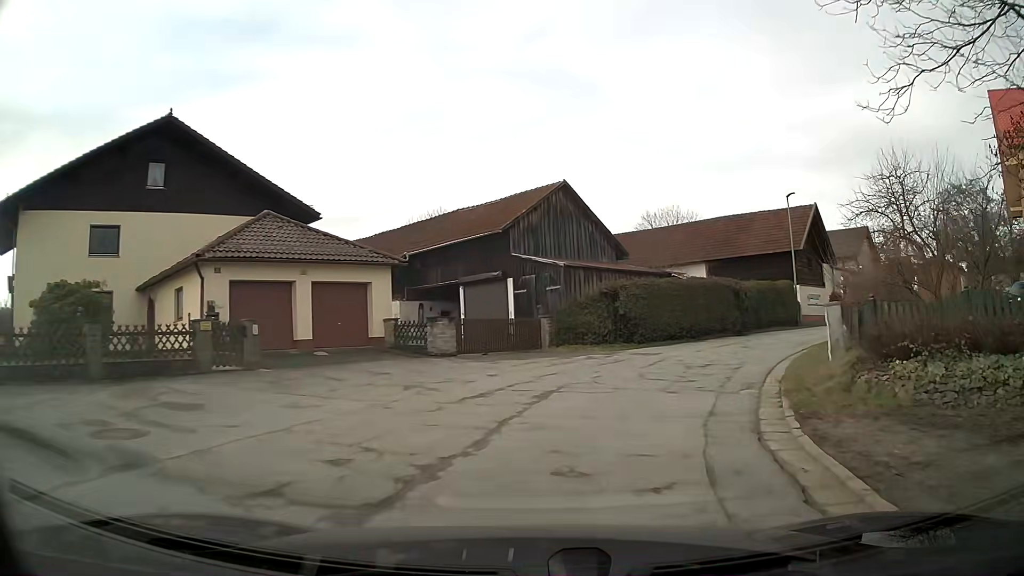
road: unclassified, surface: asphalt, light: Day
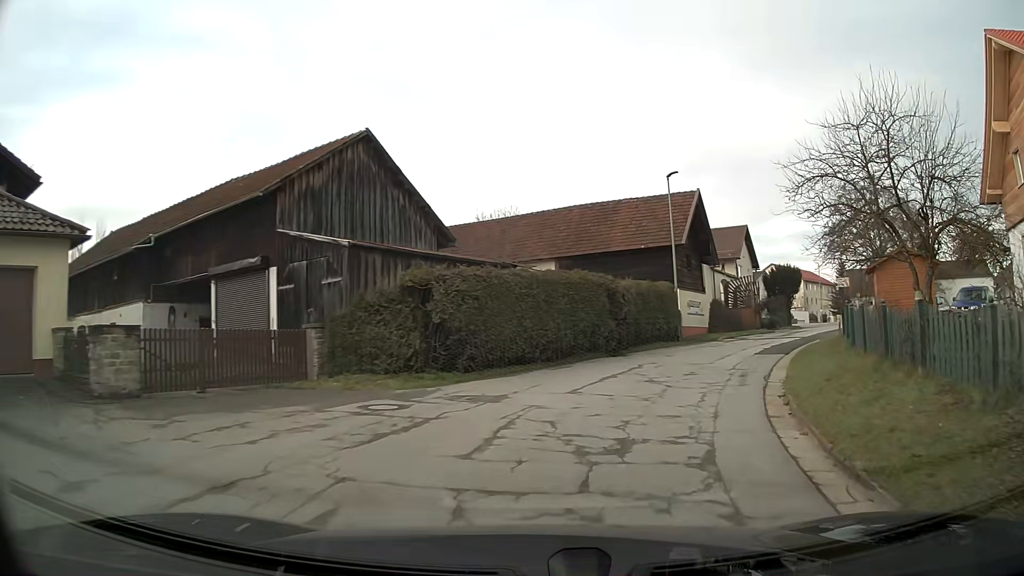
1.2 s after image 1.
(+1.2, +9.7) m; +14°
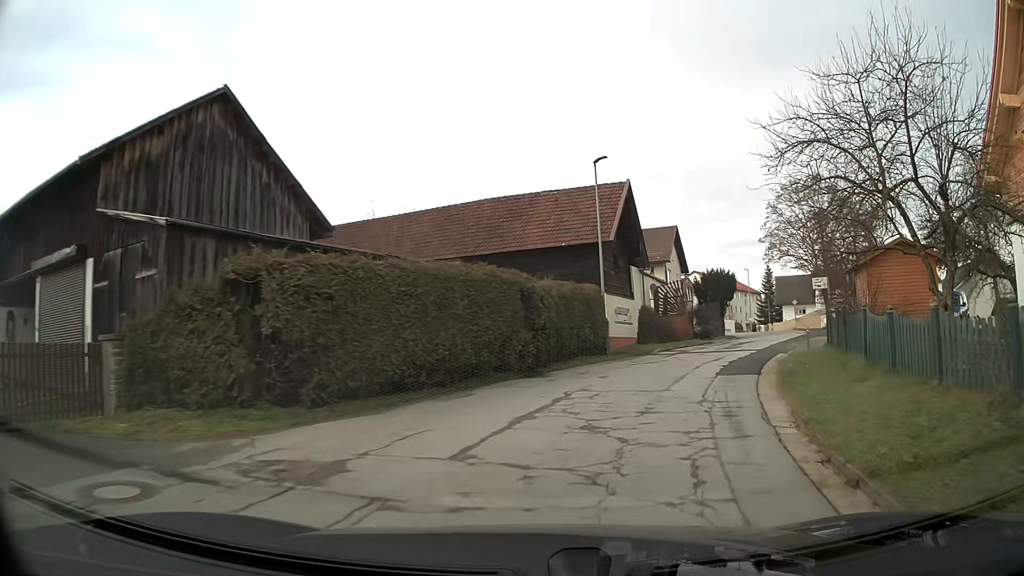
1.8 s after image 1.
(+0.3, +4.9) m; +7°
(+1, +10) (+4, +19) (+8, +29) (+12, +38) (+16, +47) (+17, +57) (+16, +67) (+12, +76) (+6, +84) (-2, +90) m
